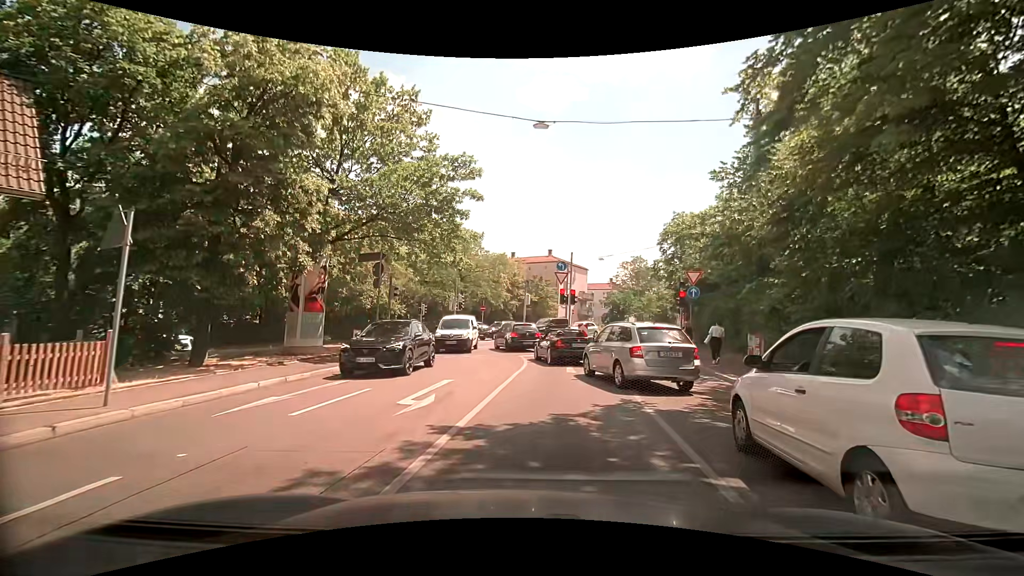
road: secondary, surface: asphalt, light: Day
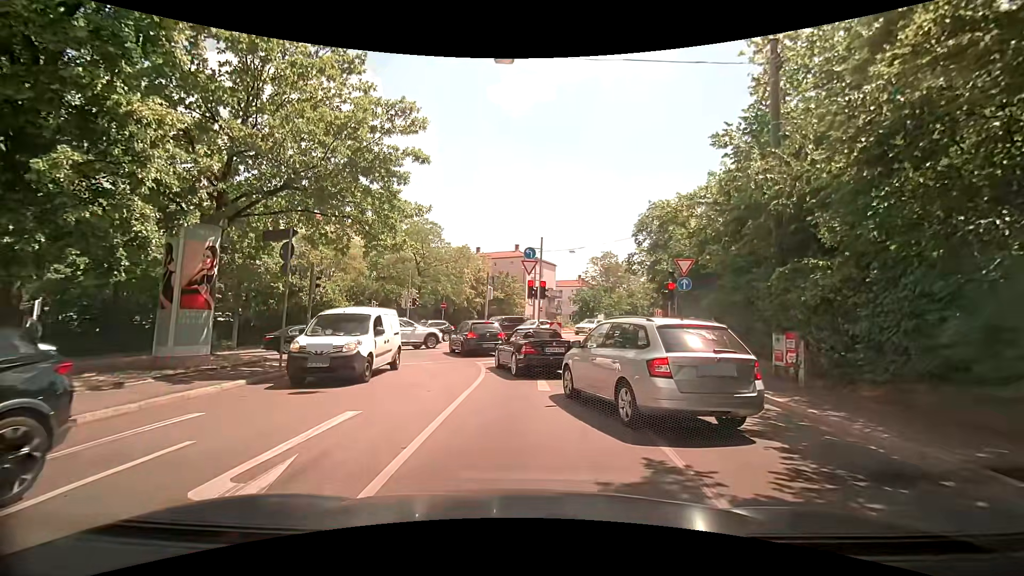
(+0.1, +4.3) m; +2°
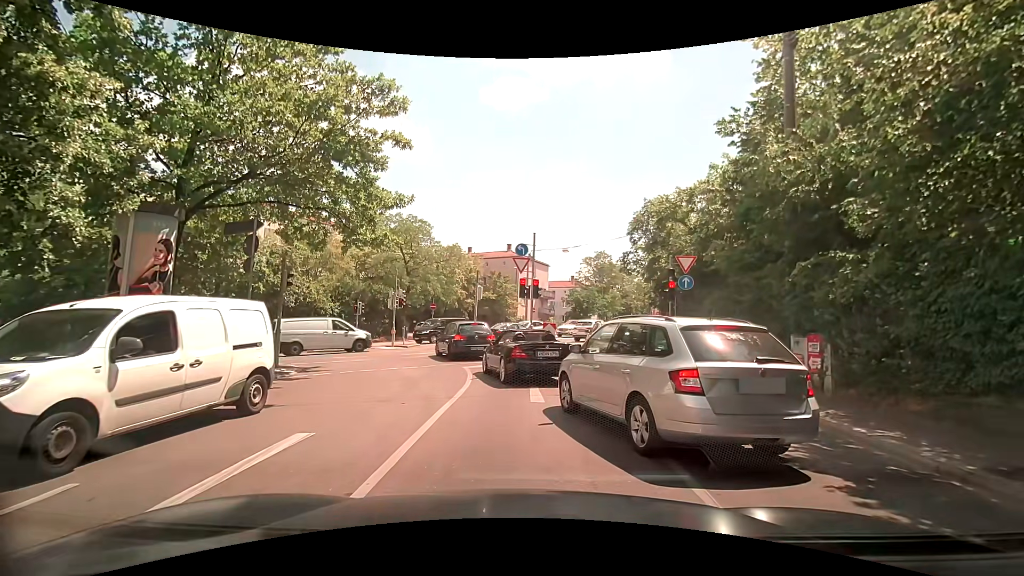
(+0.1, +1.3) m; +3°
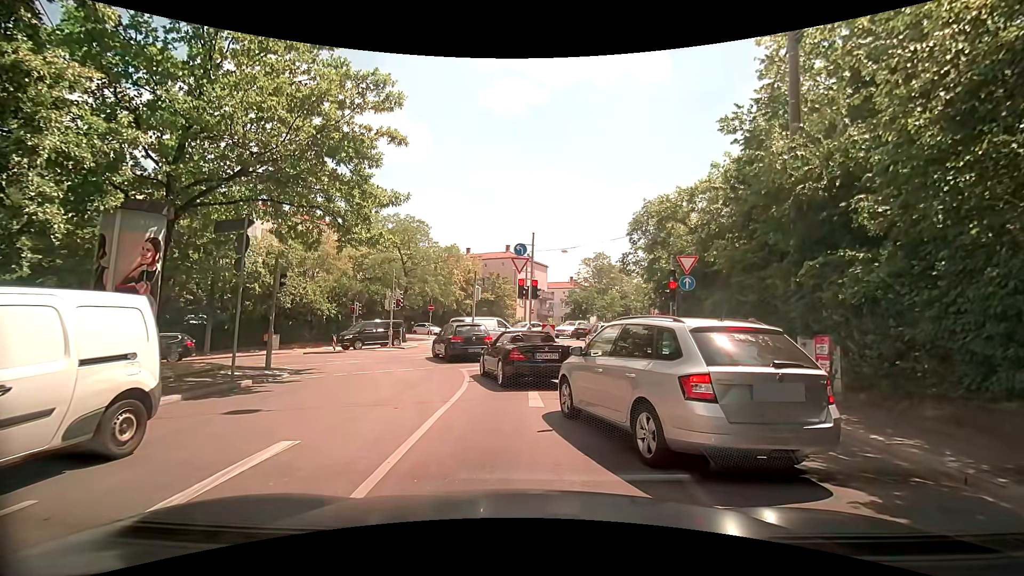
(0.0, +0.4) m; 0°
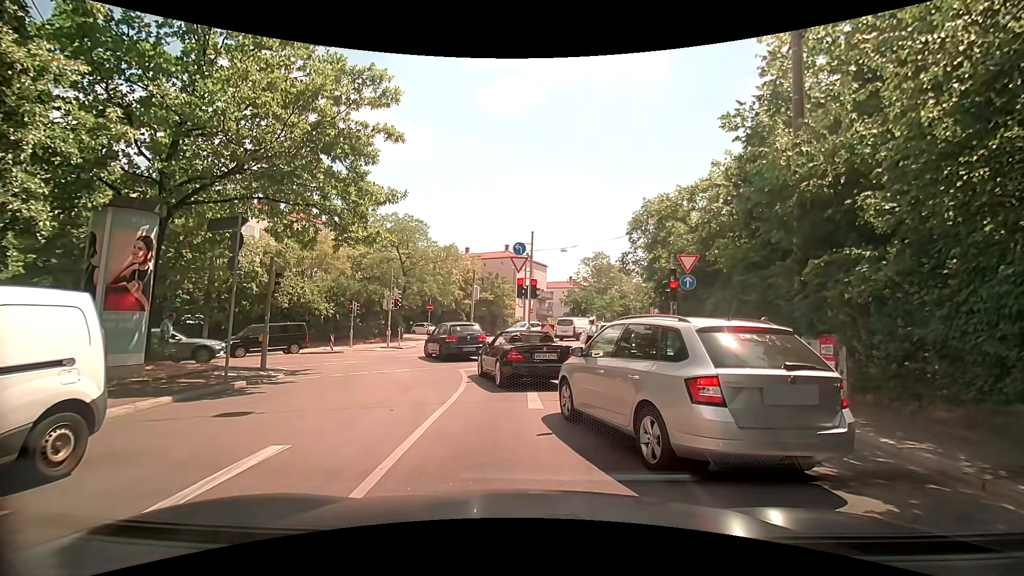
(0.0, +0.3) m; 0°
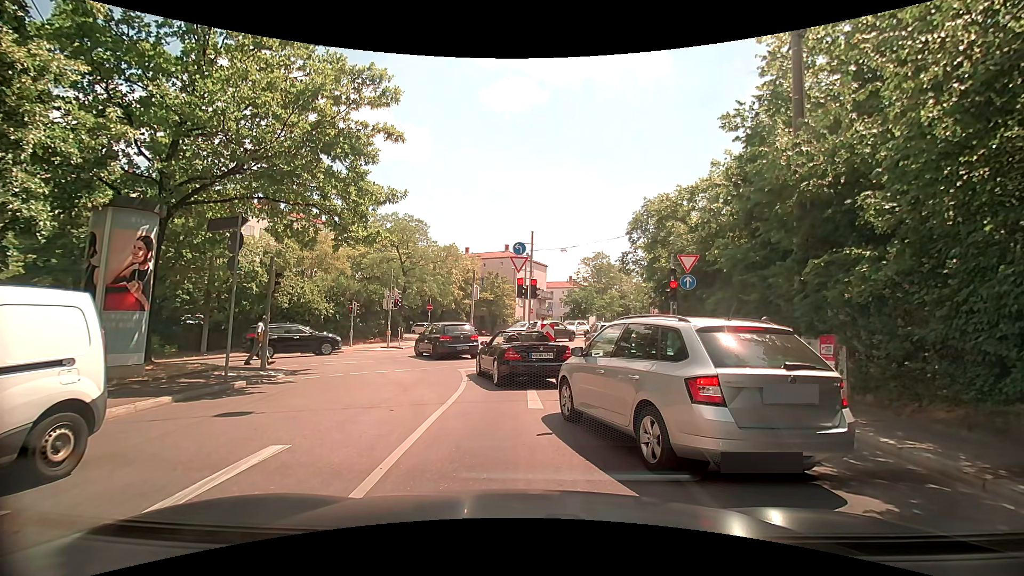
(0.0, +0.1) m; 0°
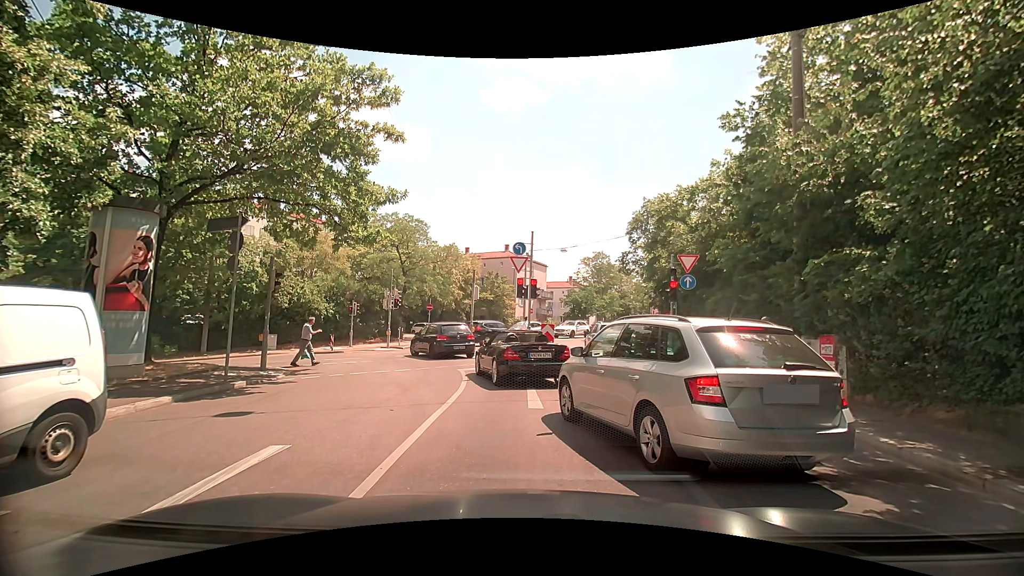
(0.0, 0.0) m; 0°
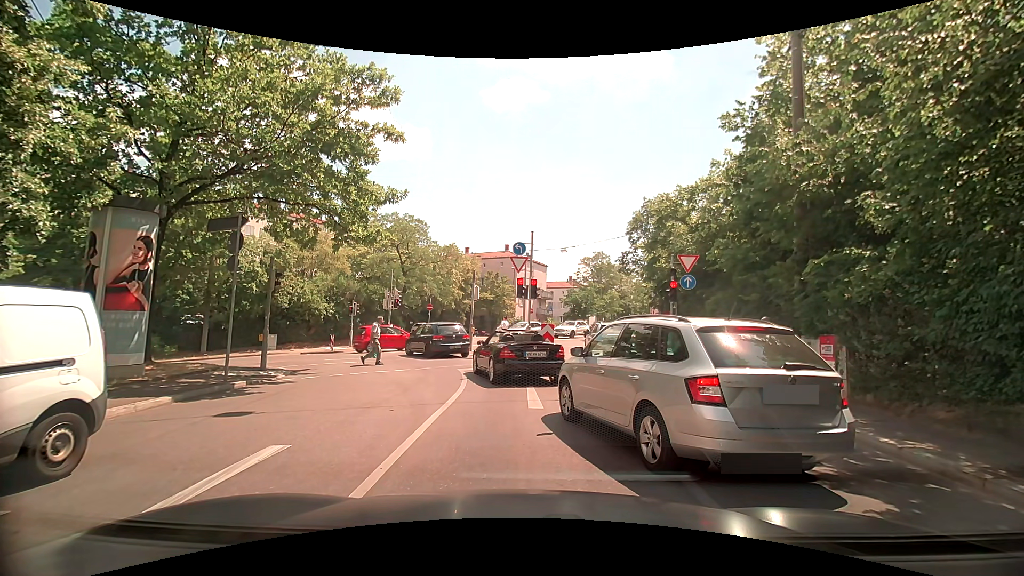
(0.0, 0.0) m; 0°
